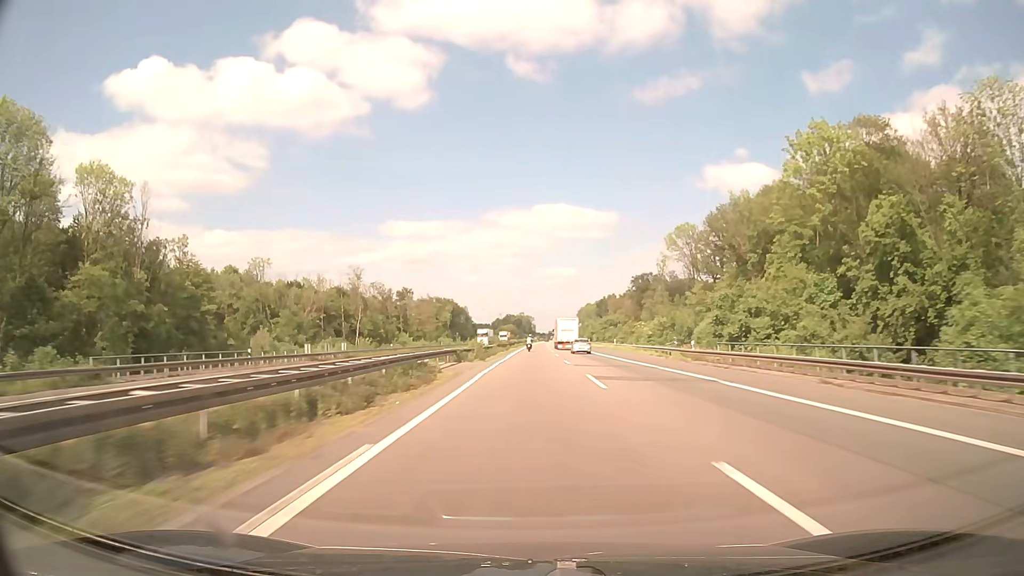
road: motorway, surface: asphalt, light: Day
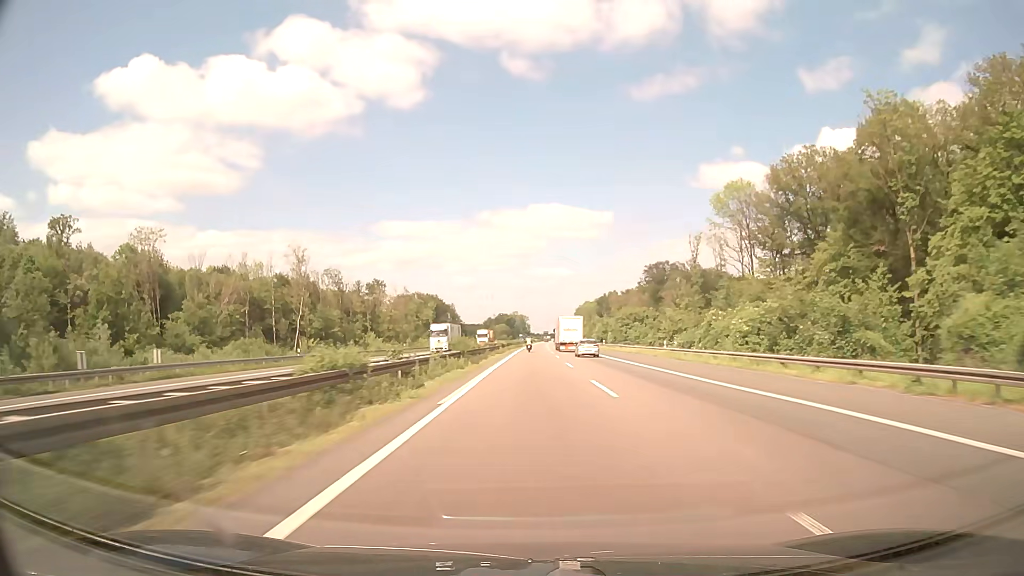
(+0.1, +38.0) m; 0°
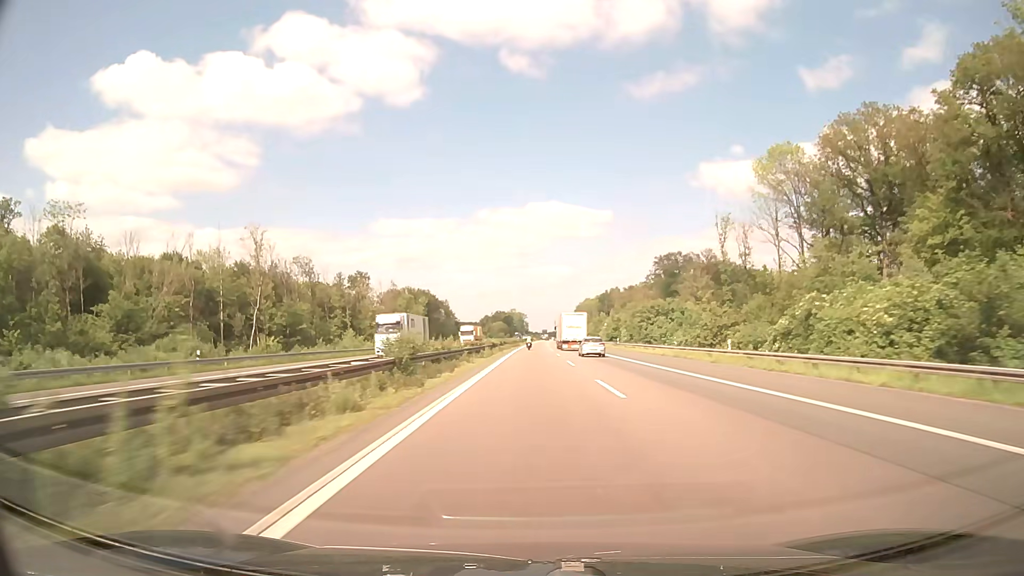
(+0.1, +19.0) m; 0°
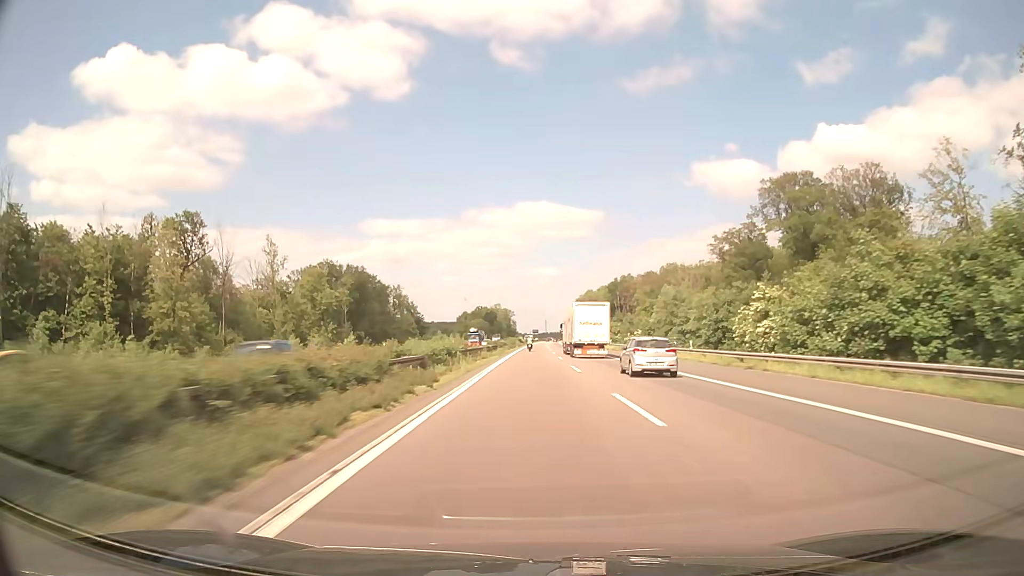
(+0.9, +95.0) m; +1°
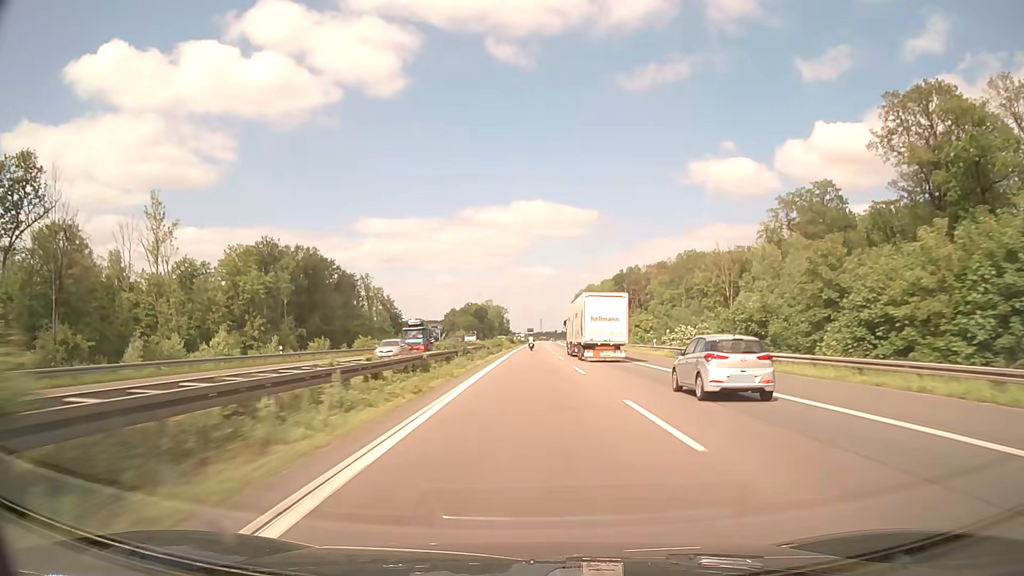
(+0.1, +38.0) m; 0°
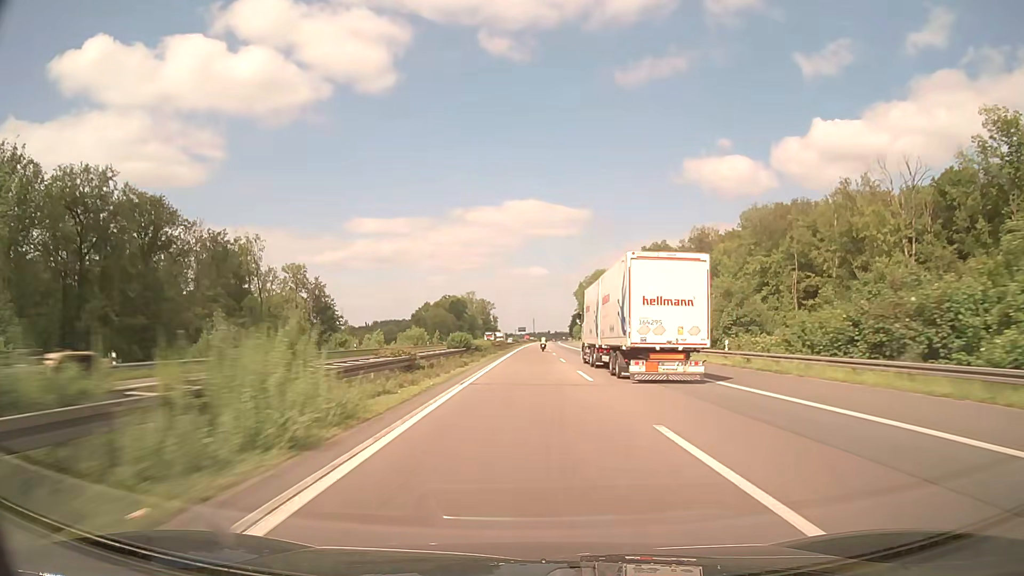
(+0.6, +76.0) m; +1°
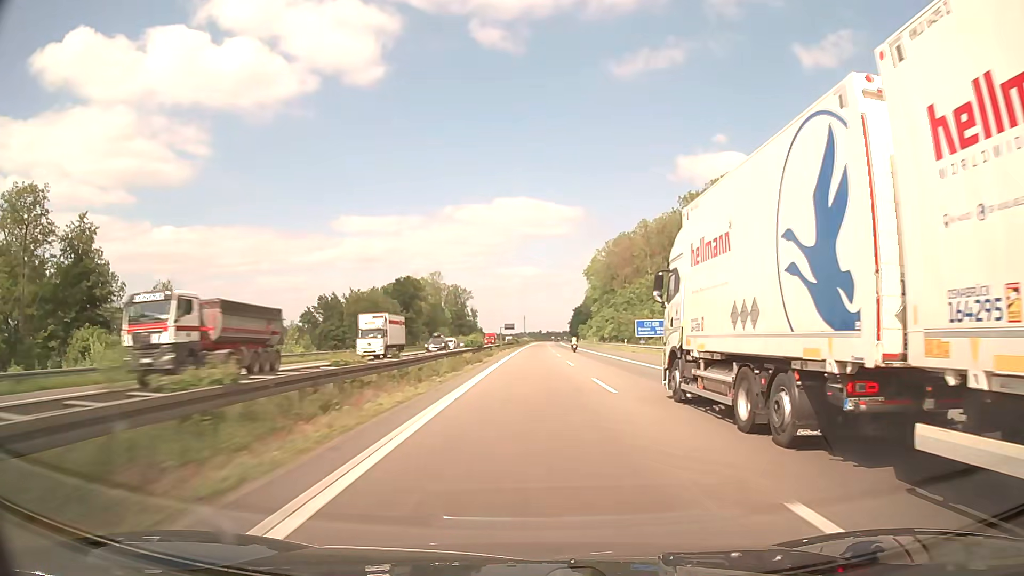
(+0.7, +95.0) m; +1°
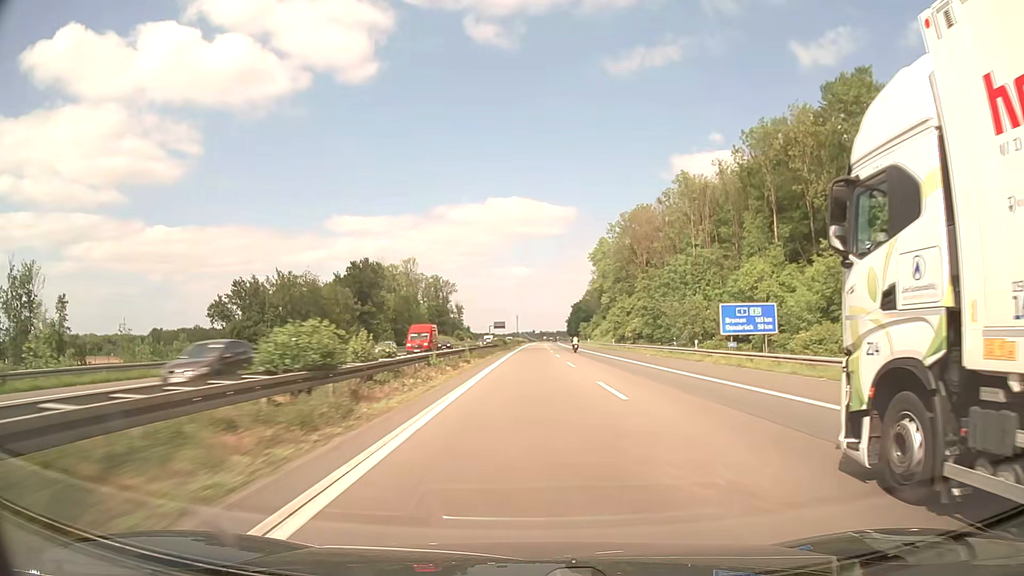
(+0.2, +38.0) m; +1°
(0, +10) (0, +20) (0, +30) (0, +40) (0, +50) (0, +60) (0, +70) (+1, +80) (+1, +90) (+1, +100) m
